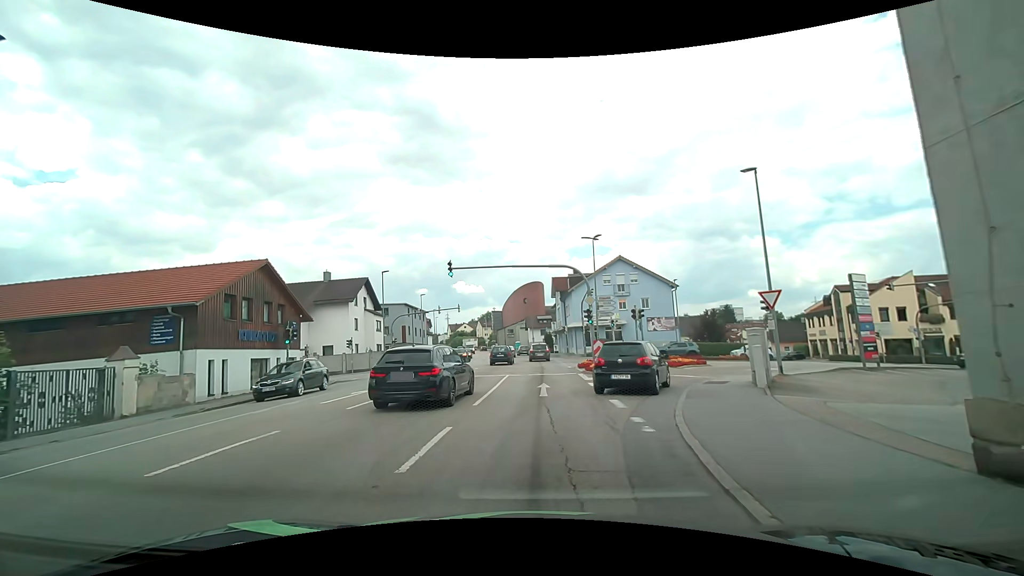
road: tertiary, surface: asphalt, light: Day
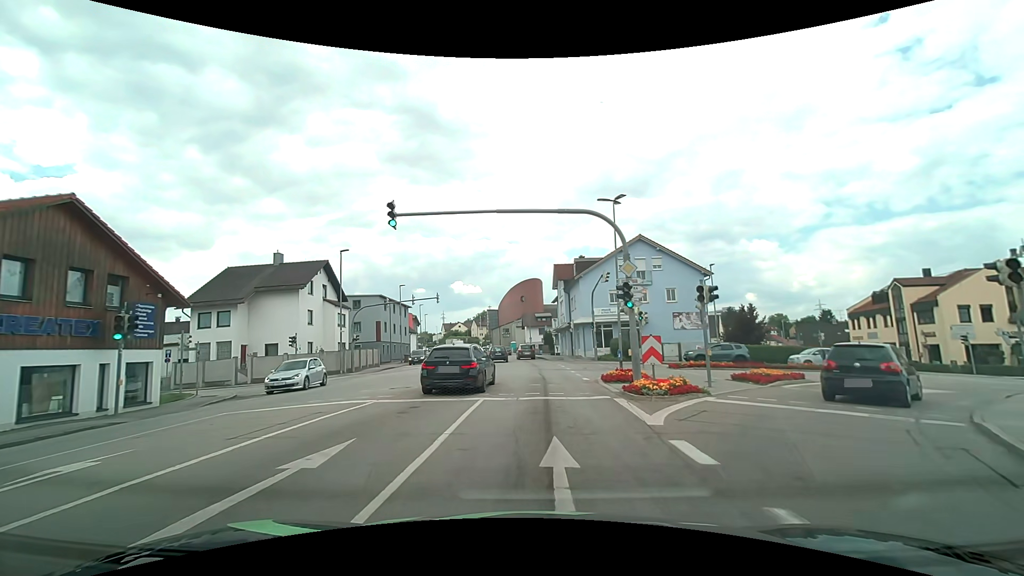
(+0.1, +11.5) m; +1°
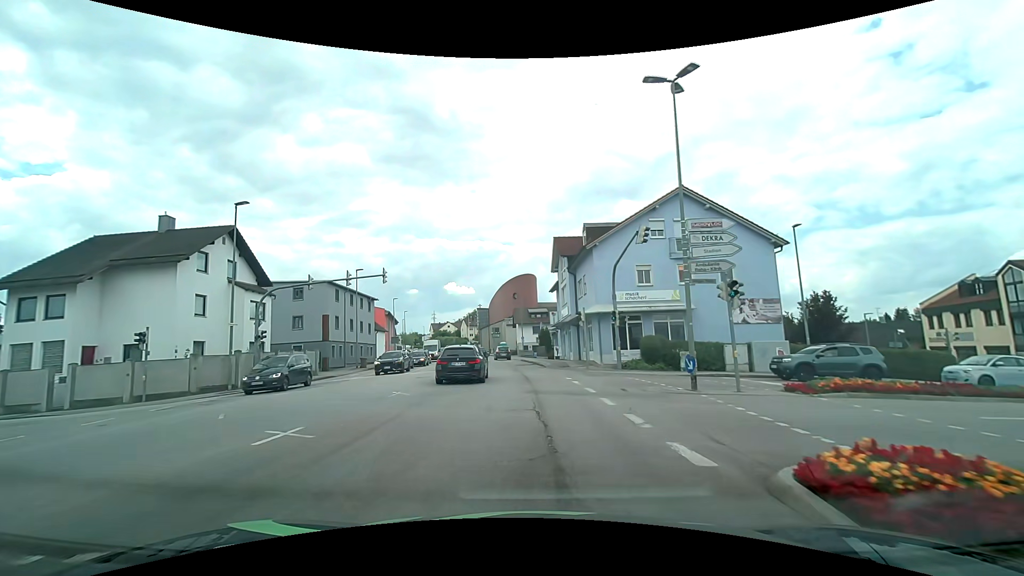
(0.0, +14.4) m; 0°
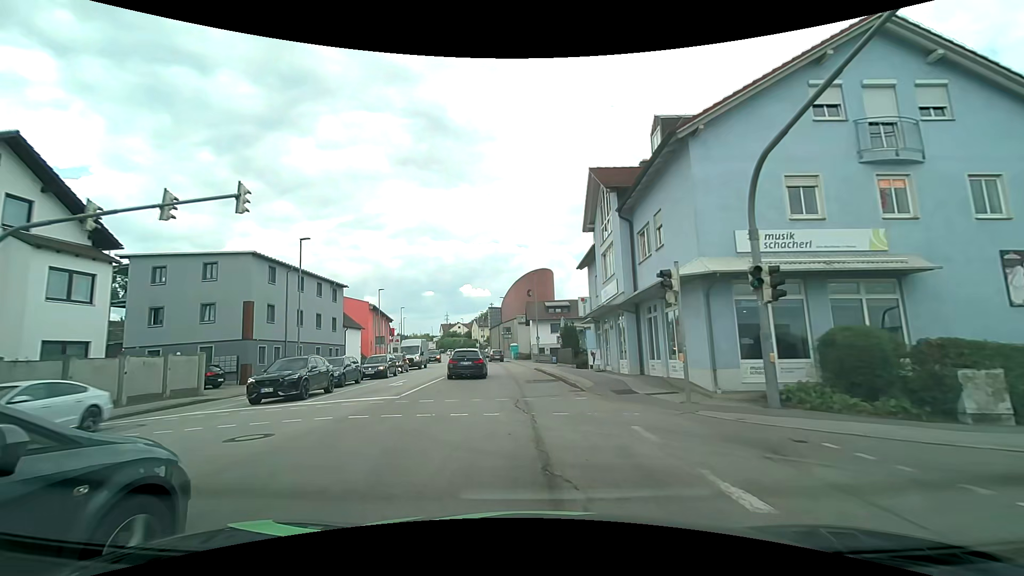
(-0.1, +16.5) m; -2°
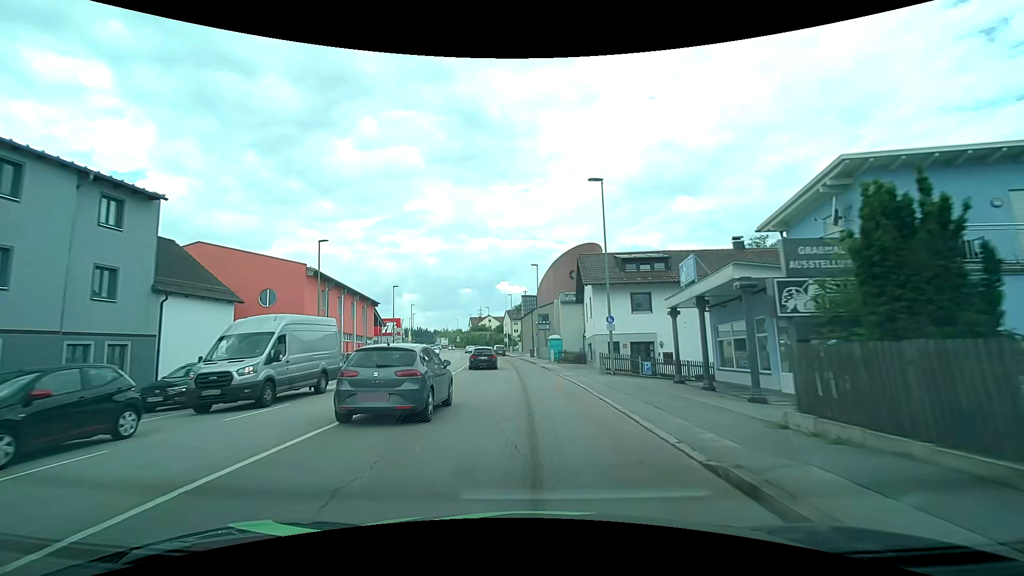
(-1.0, +30.5) m; -4°
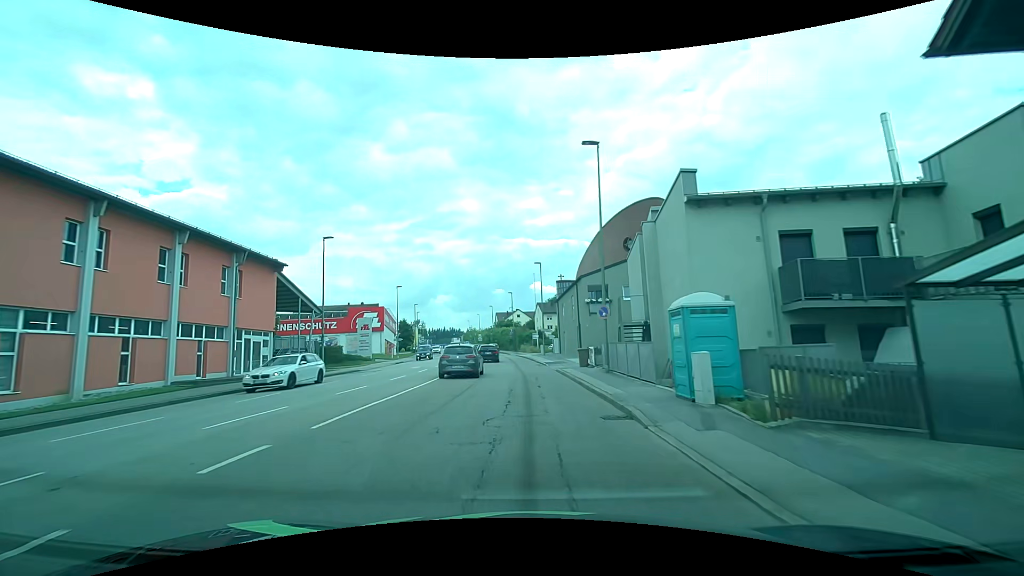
(-0.8, +32.9) m; -2°
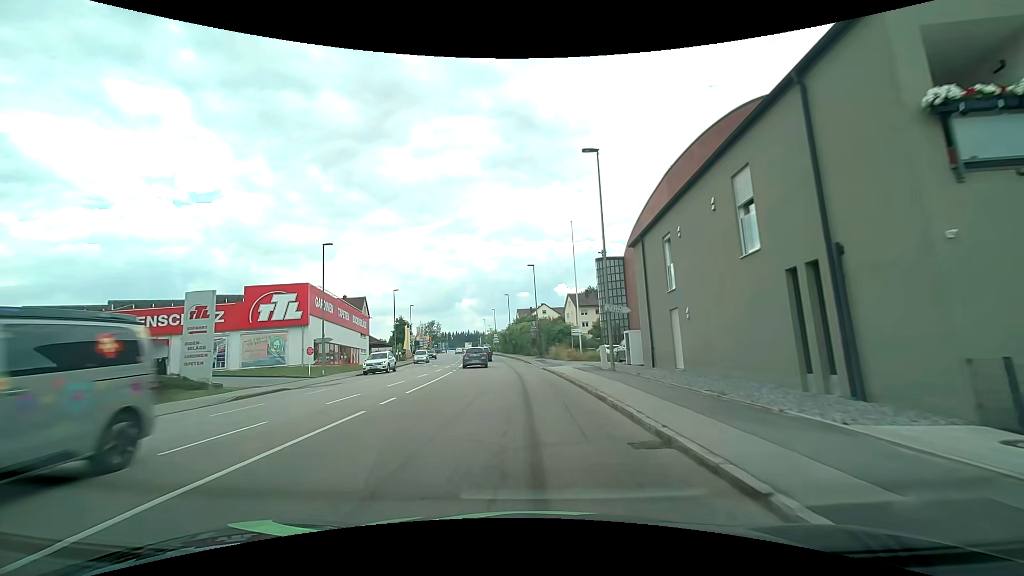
(-1.7, +32.5) m; -4°
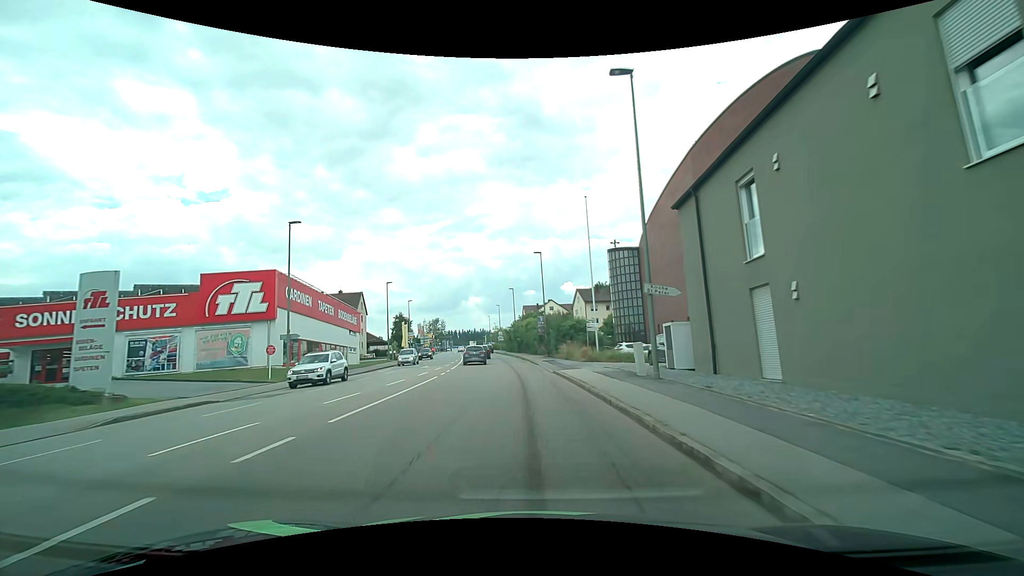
(-0.1, +6.6) m; -1°
(0, +10) (0, +20) (-1, +30) (-2, +40) (-3, +50) (-4, +60) (-5, +70) (-6, +80) (-8, +90) (-9, +99) m
